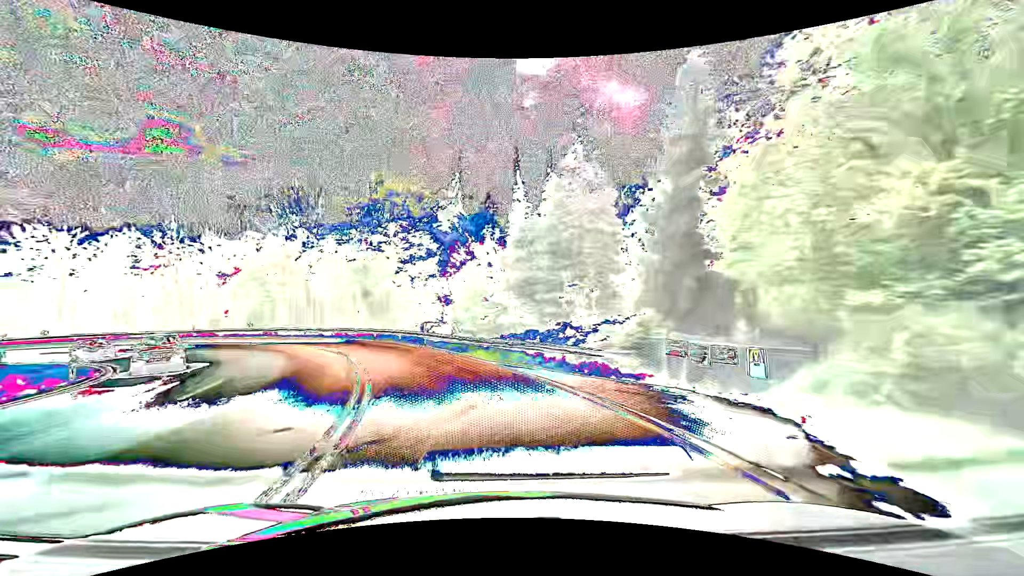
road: primary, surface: asphalt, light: Day
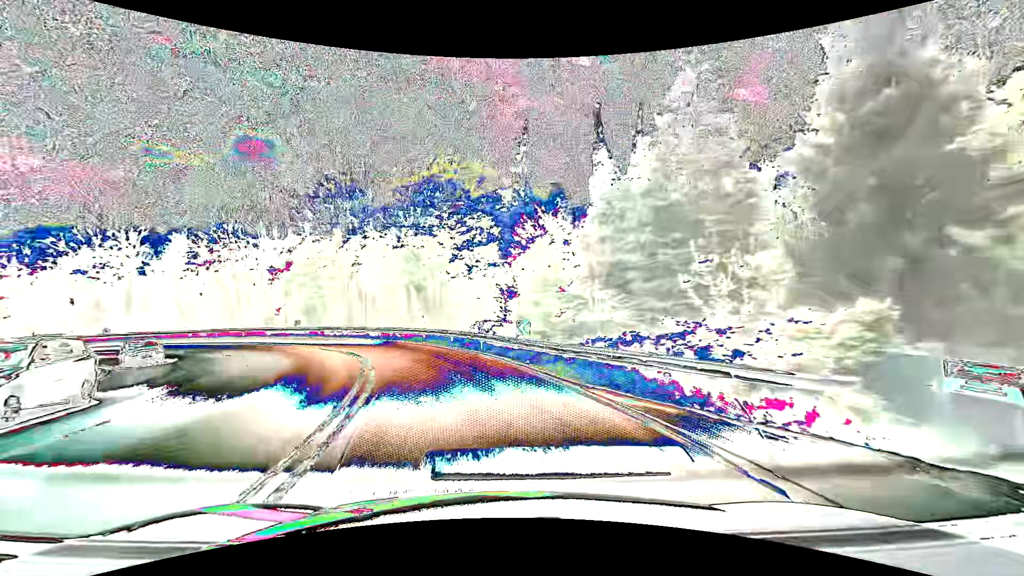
(-0.5, +7.6) m; -8°
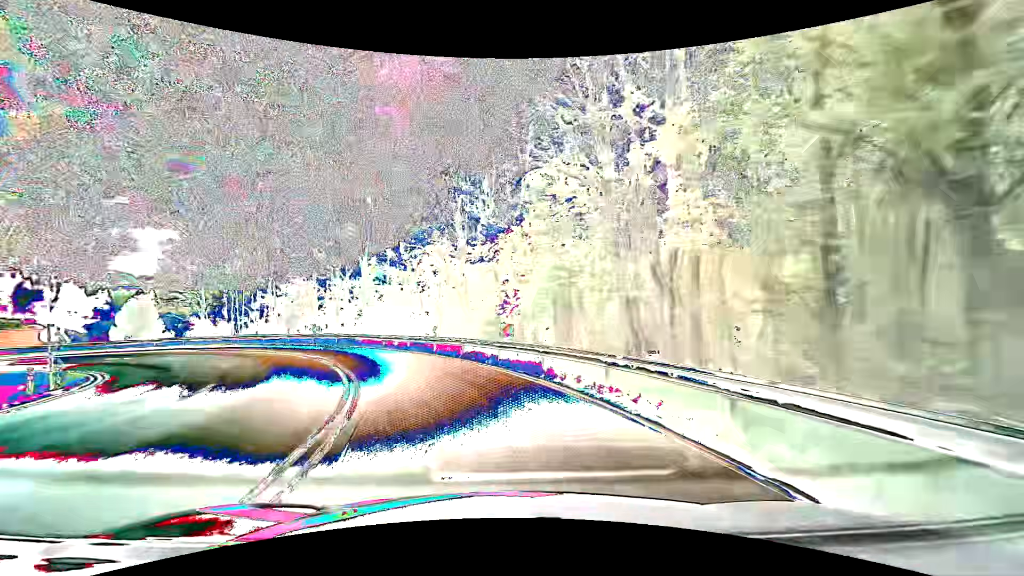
(-7.9, +28.8) m; -31°
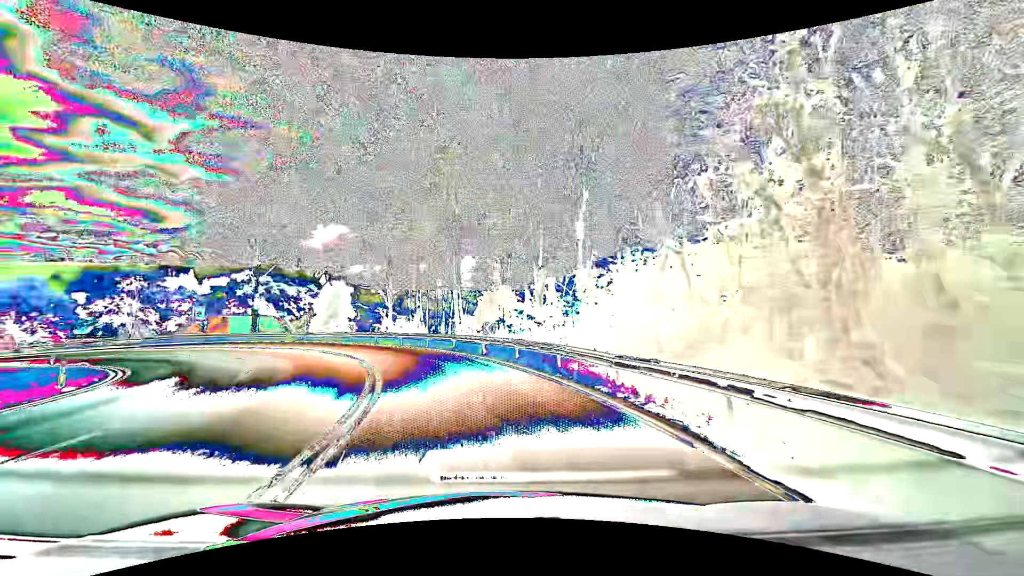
(-5.1, +21.9) m; -26°
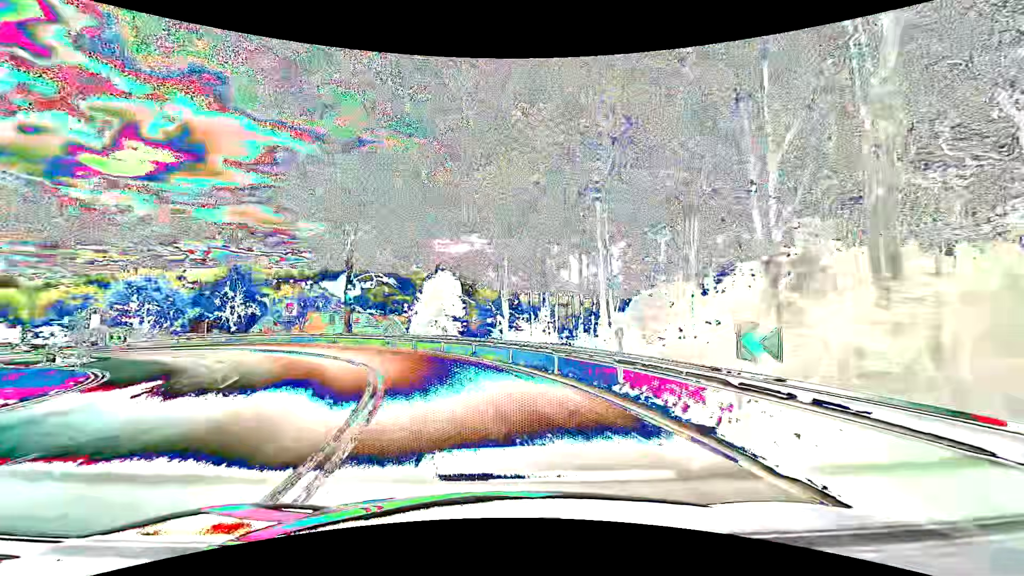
(-1.9, +15.0) m; -14°
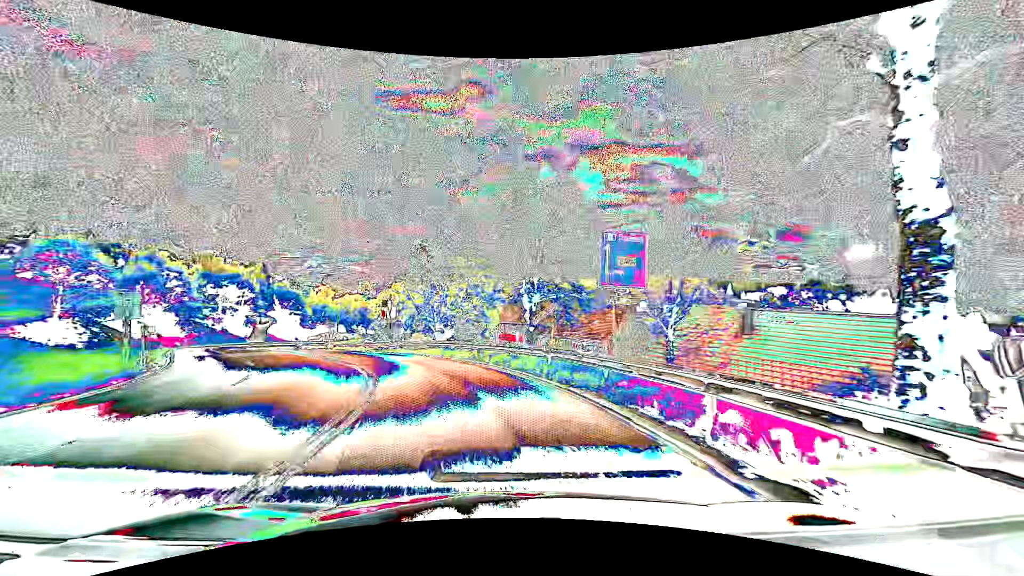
(-12.8, +34.8) m; -42°
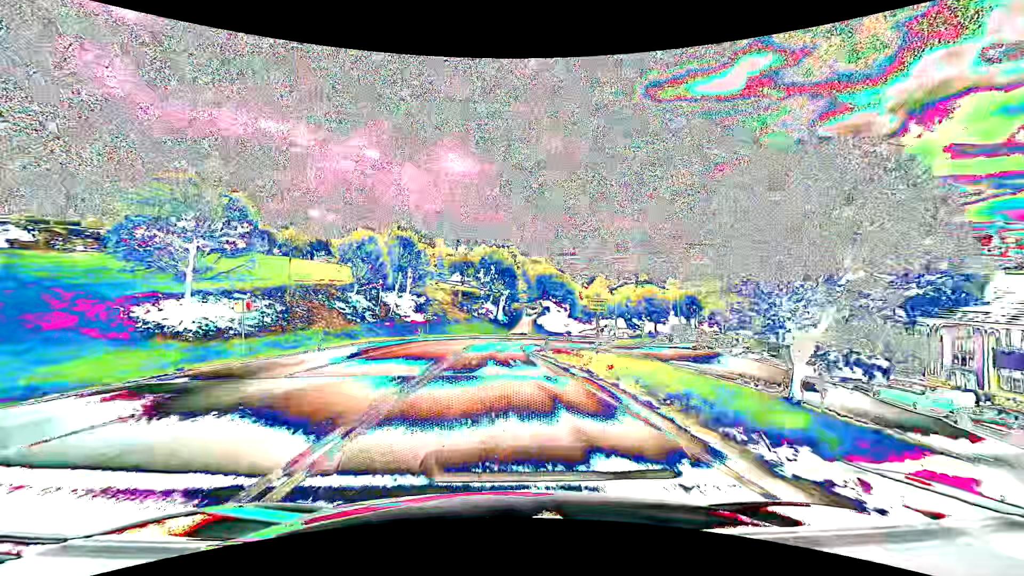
(-11.4, +36.1) m; -31°
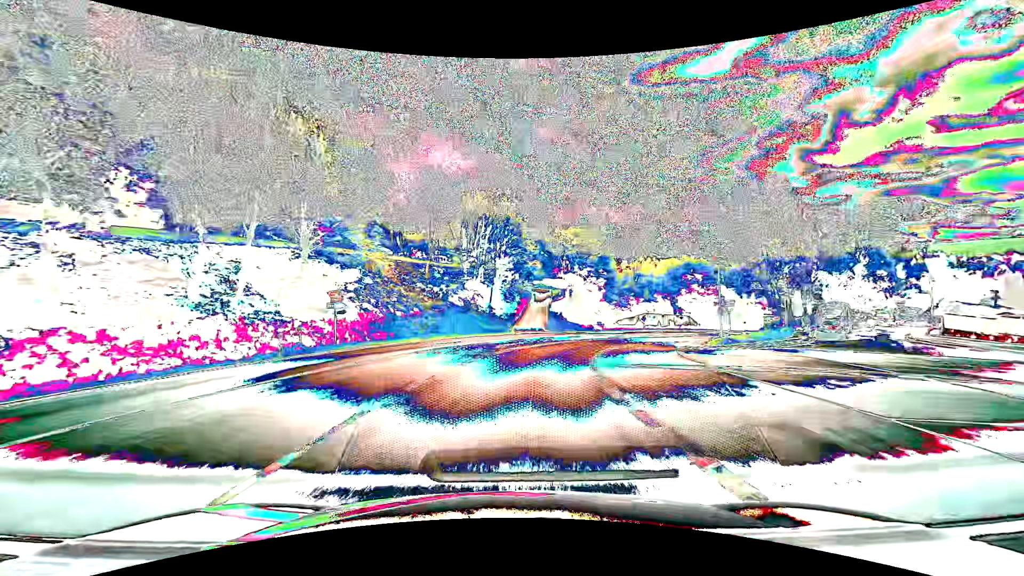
(-0.9, +38.7) m; +1°
(0, +10) (+1, +20) (+3, +30) (+7, +39) (+12, +48) (+17, +56) (+24, +64) (+30, +72) (+36, +80) (+42, +88) m
